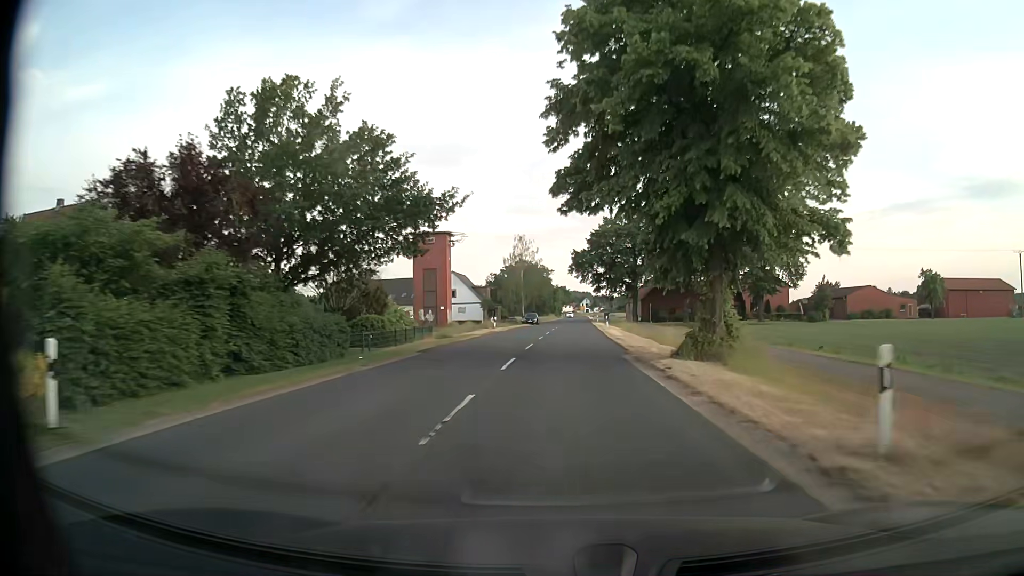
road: secondary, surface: asphalt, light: Day
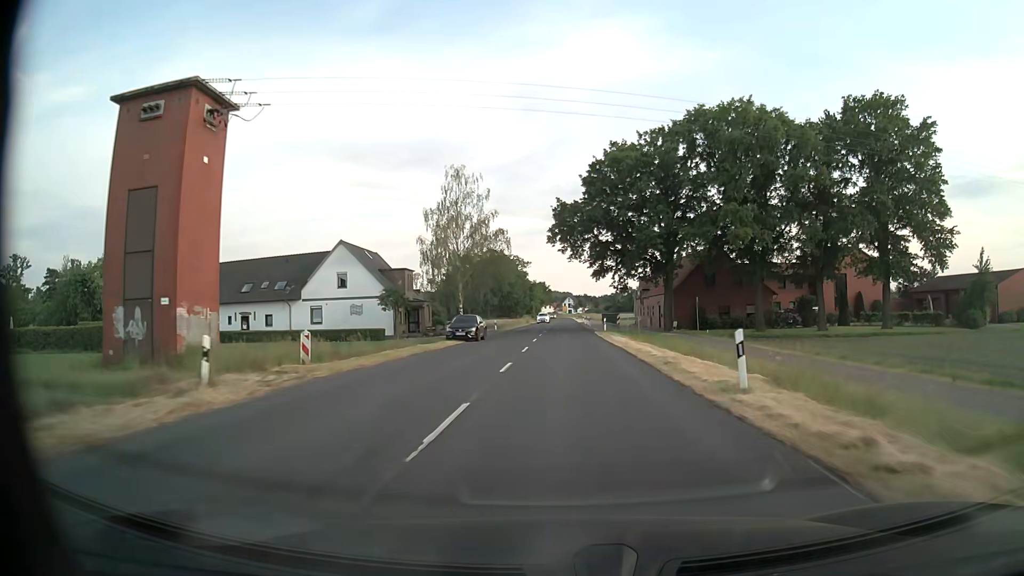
(+0.9, +45.8) m; +2°
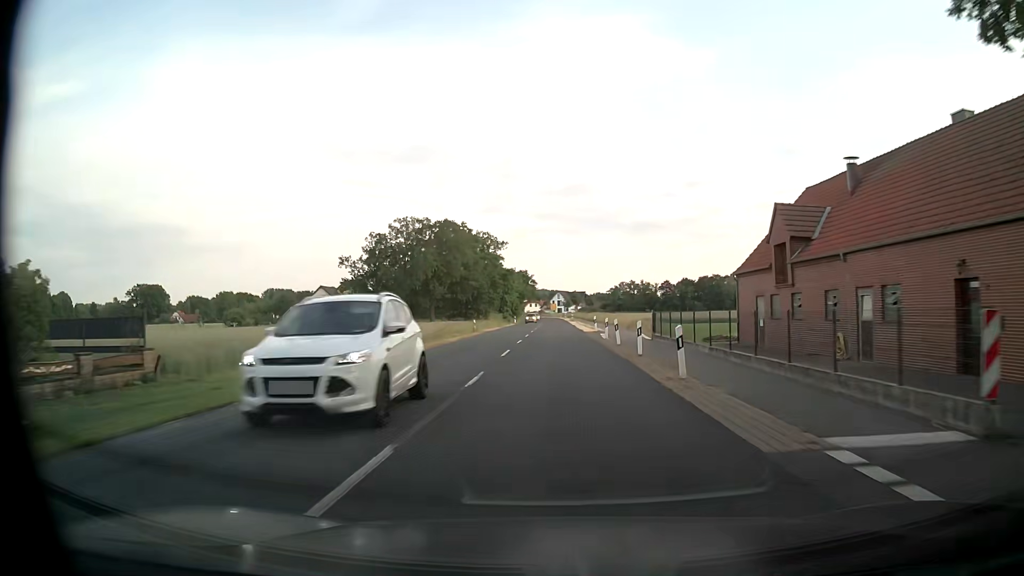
(+0.7, +57.2) m; +1°
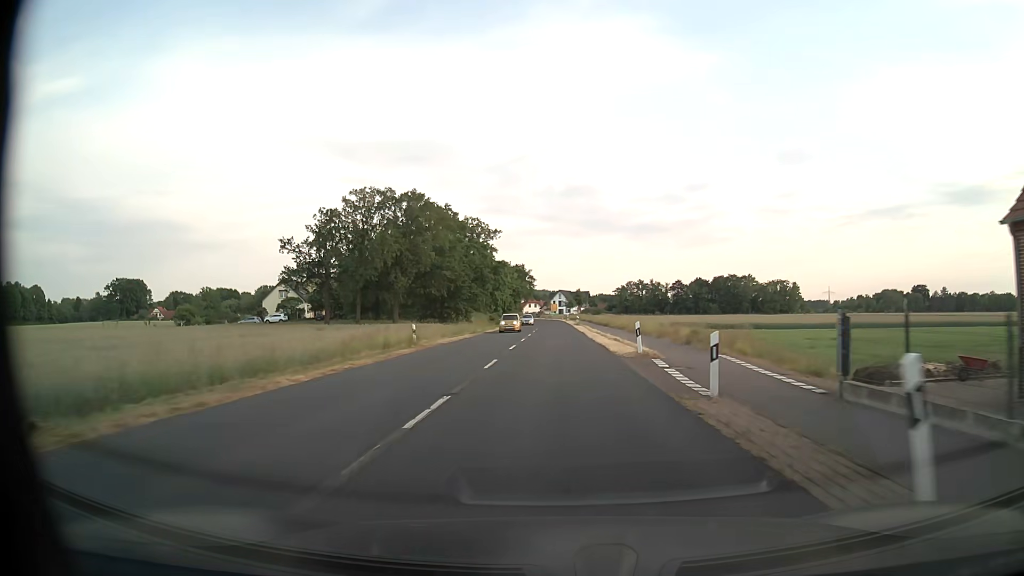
(+0.1, +22.9) m; 0°
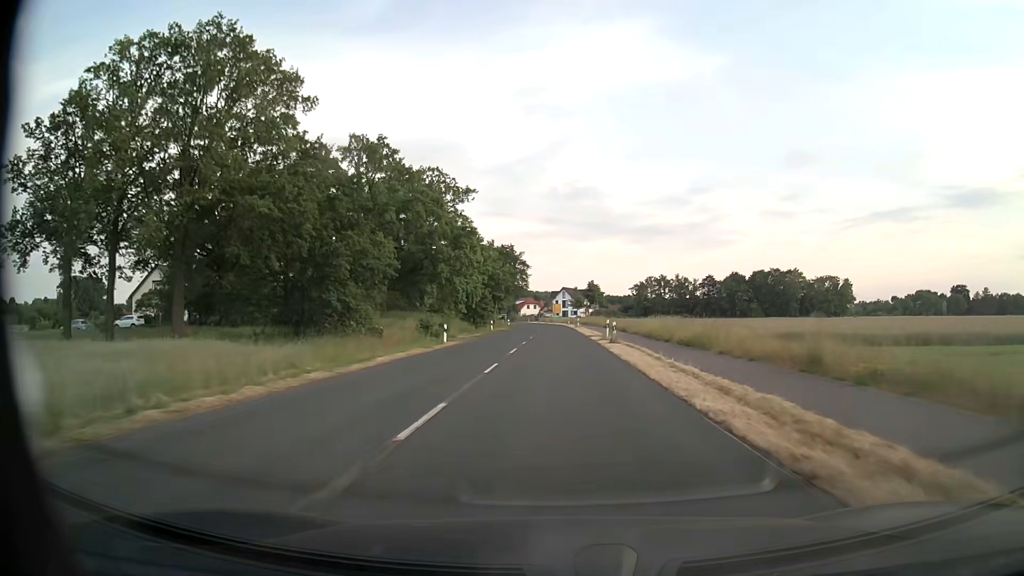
(-0.1, +45.8) m; 0°
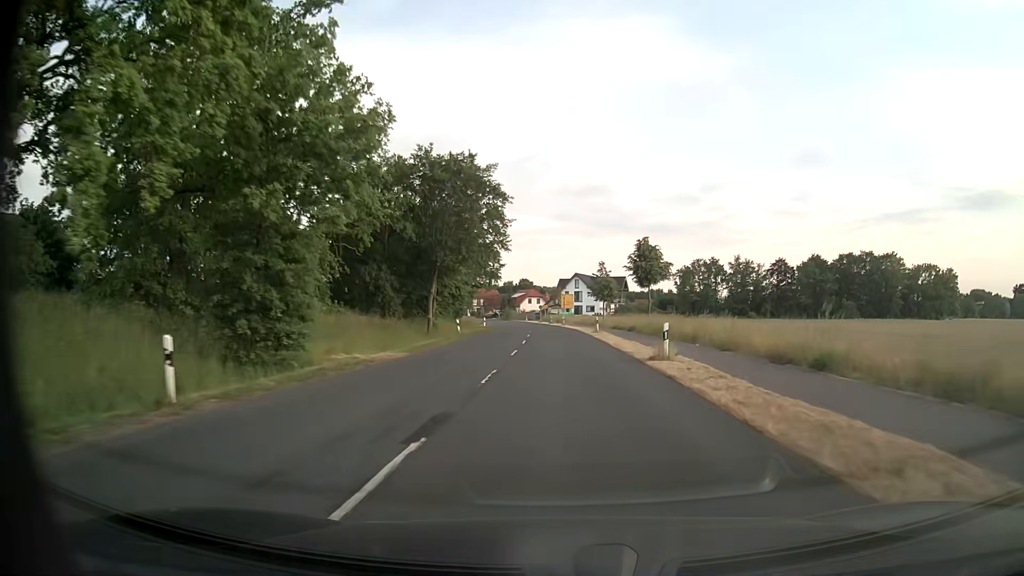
(-0.2, +57.2) m; -1°
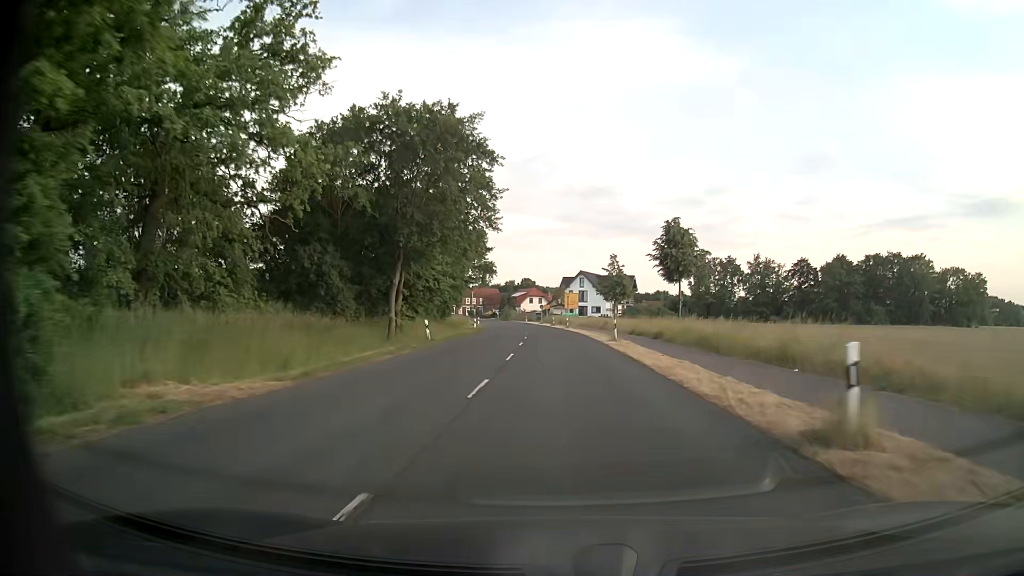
(0.0, +11.4) m; 0°
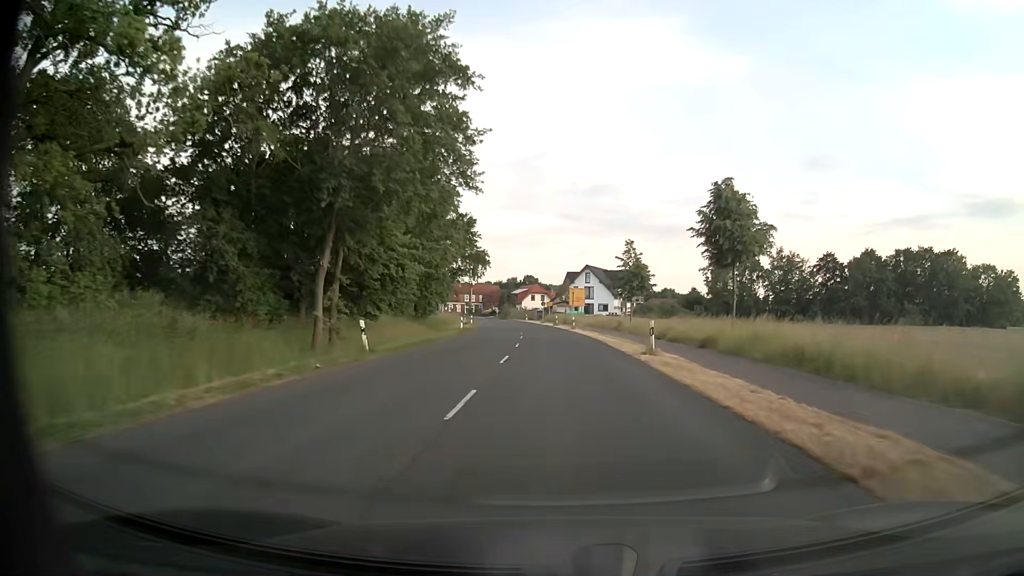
(0.0, +11.4) m; 0°
(0, +10) (0, +20) (0, +30) (-1, +40) (-1, +50) (-1, +60) (-2, +70) (-3, +80) (-5, +90) (-6, +100) m
